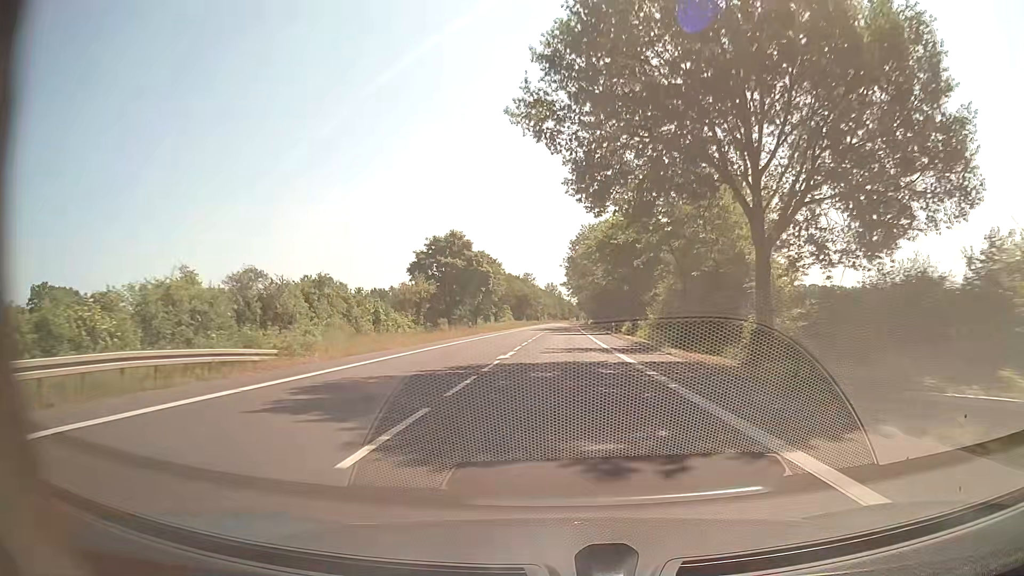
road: secondary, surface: asphalt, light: Day
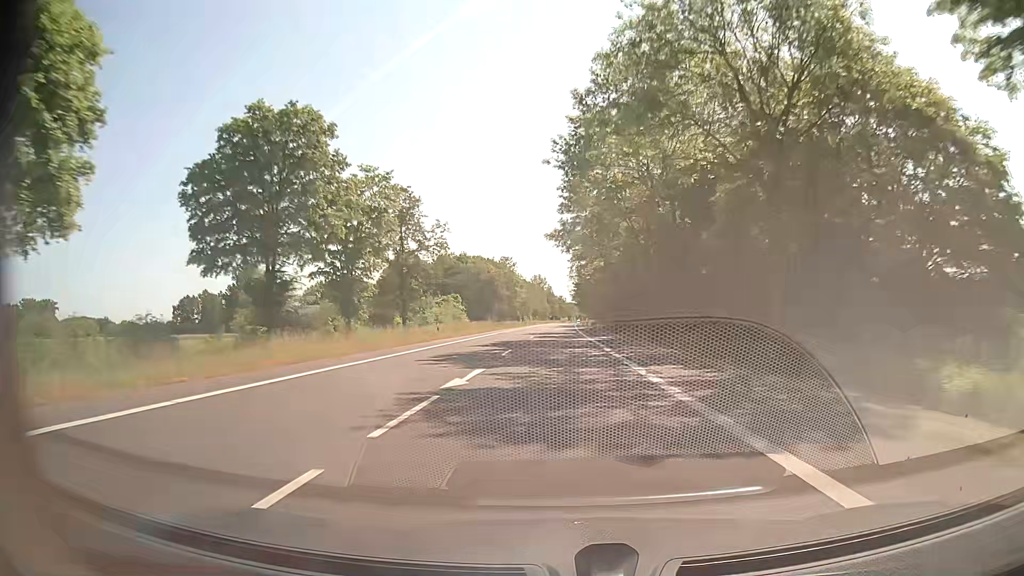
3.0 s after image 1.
(+0.3, +64.1) m; +1°
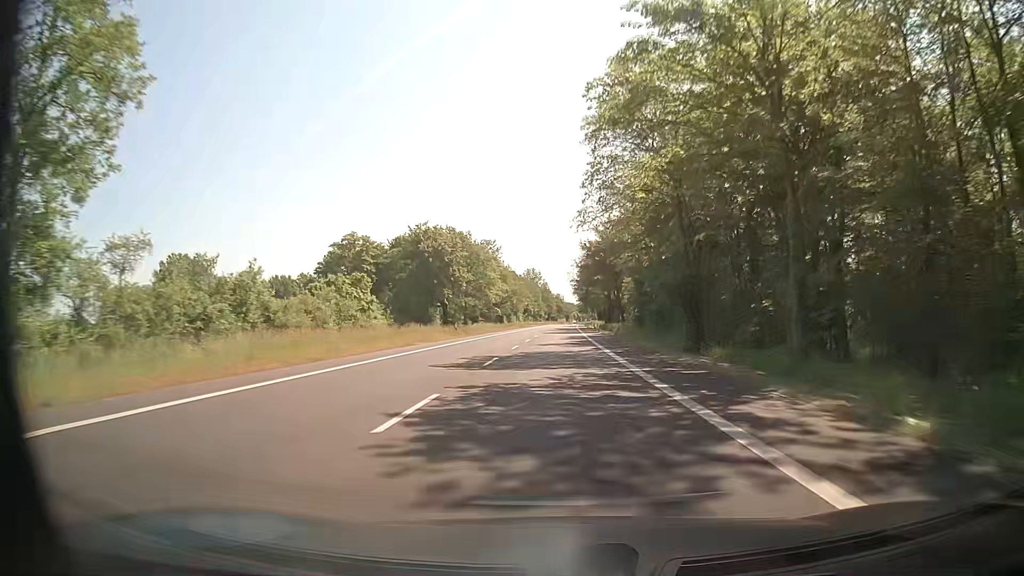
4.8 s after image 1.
(+0.3, +41.6) m; +1°
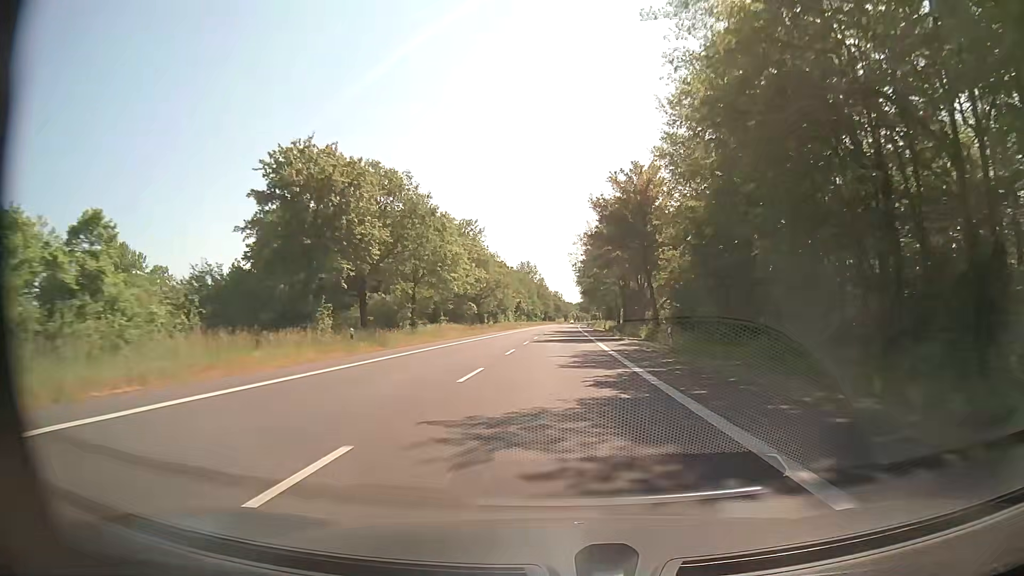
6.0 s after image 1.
(0.0, +29.0) m; 0°
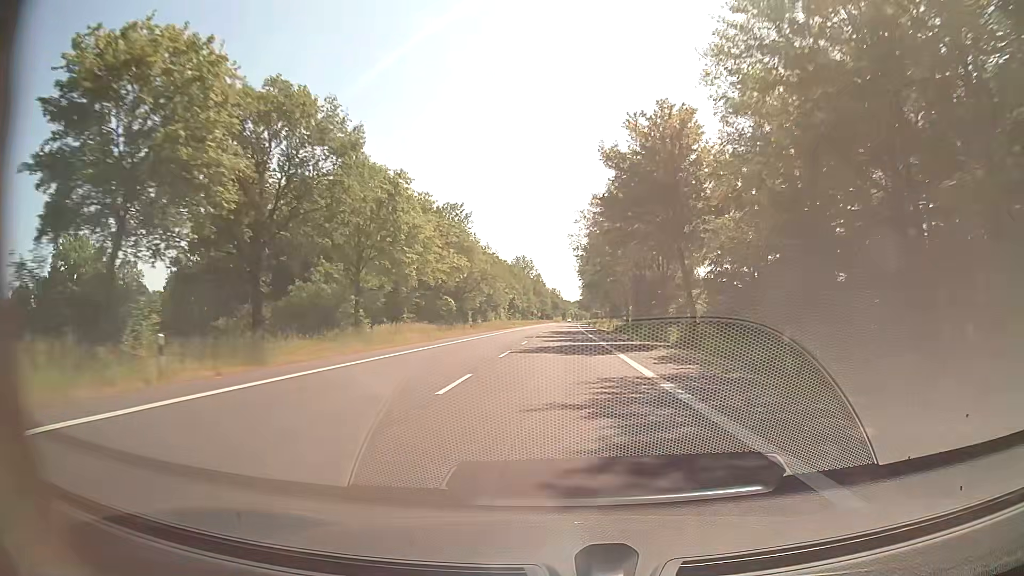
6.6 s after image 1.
(+0.1, +14.9) m; 0°
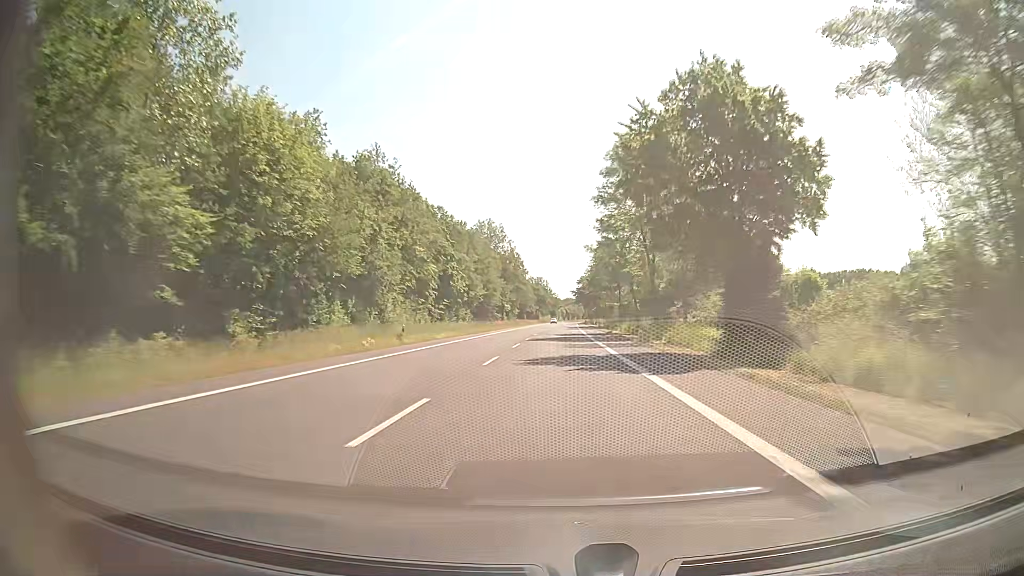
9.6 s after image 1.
(+0.7, +76.3) m; 0°
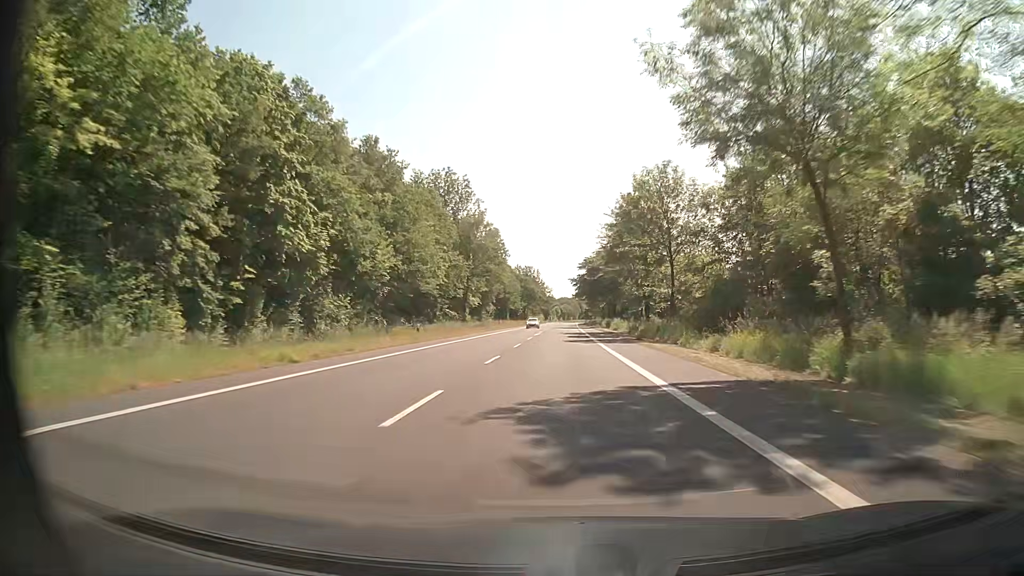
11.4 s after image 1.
(+0.5, +46.7) m; +1°
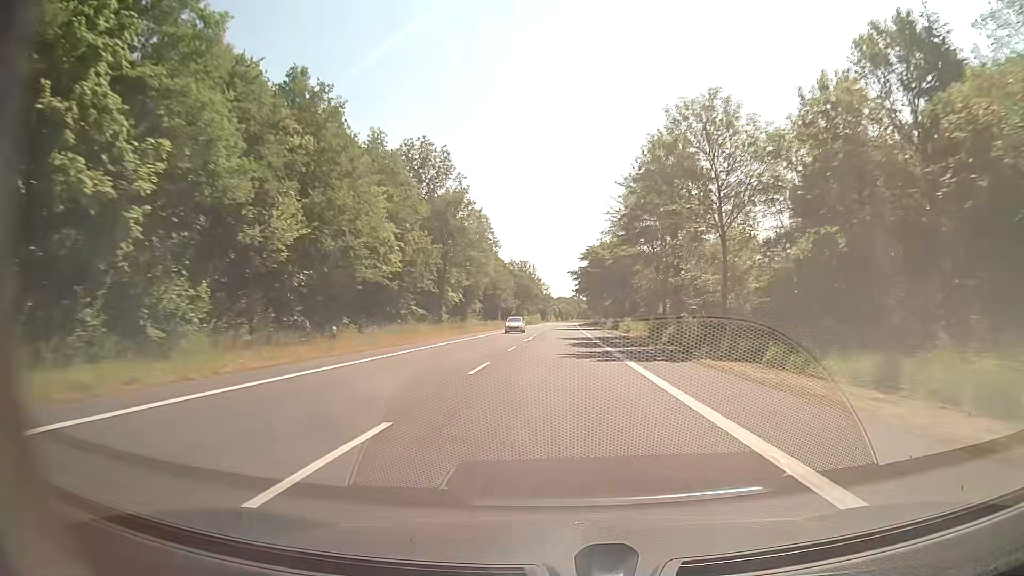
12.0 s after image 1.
(0.0, +15.6) m; 0°
(0, +10) (0, +20) (0, +30) (0, +40) (0, +50) (0, +60) (+1, +70) (+1, +80) (+1, +90) (+1, +100) m
